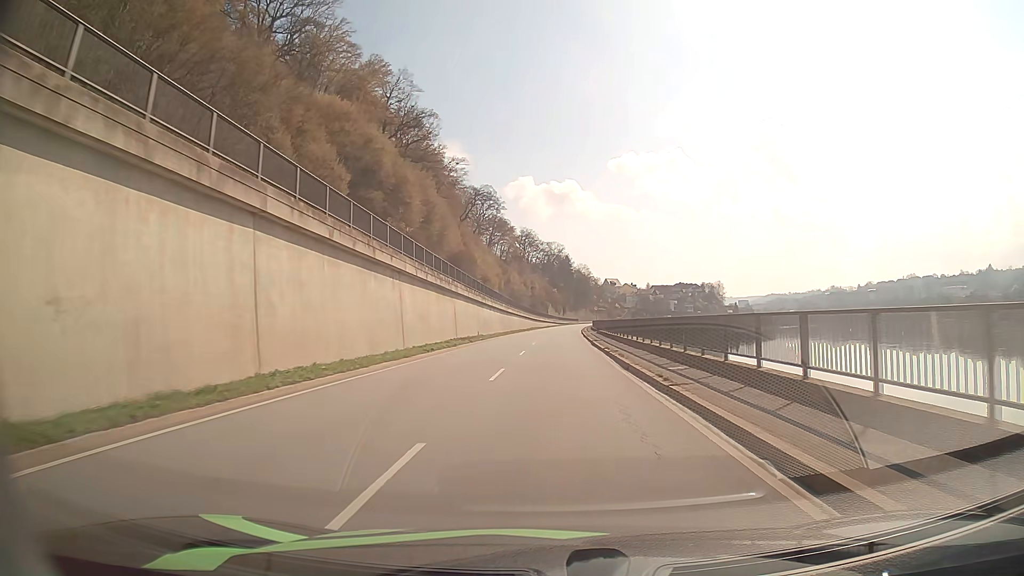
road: primary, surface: asphalt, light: Day
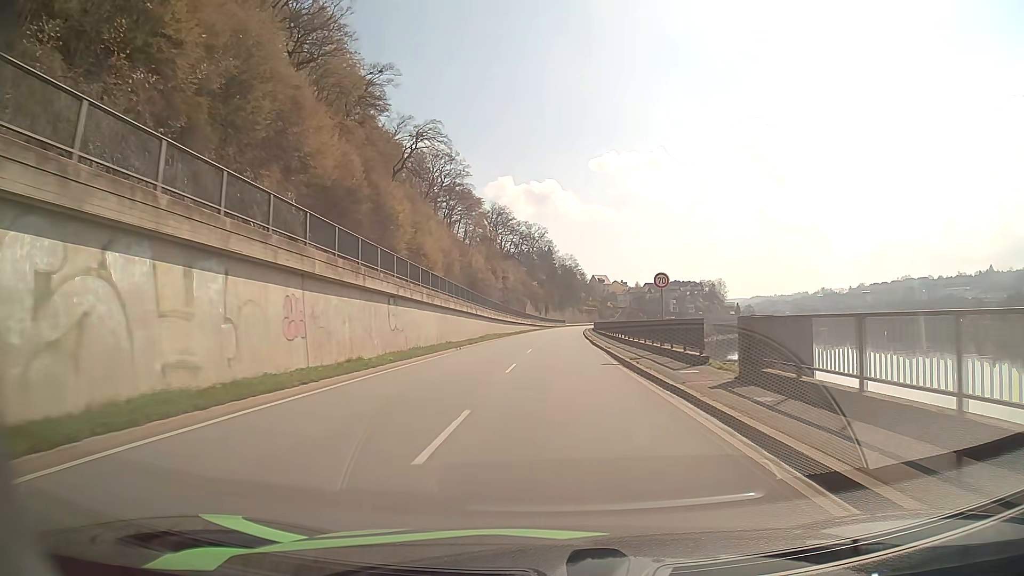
(+0.8, +57.4) m; +2°
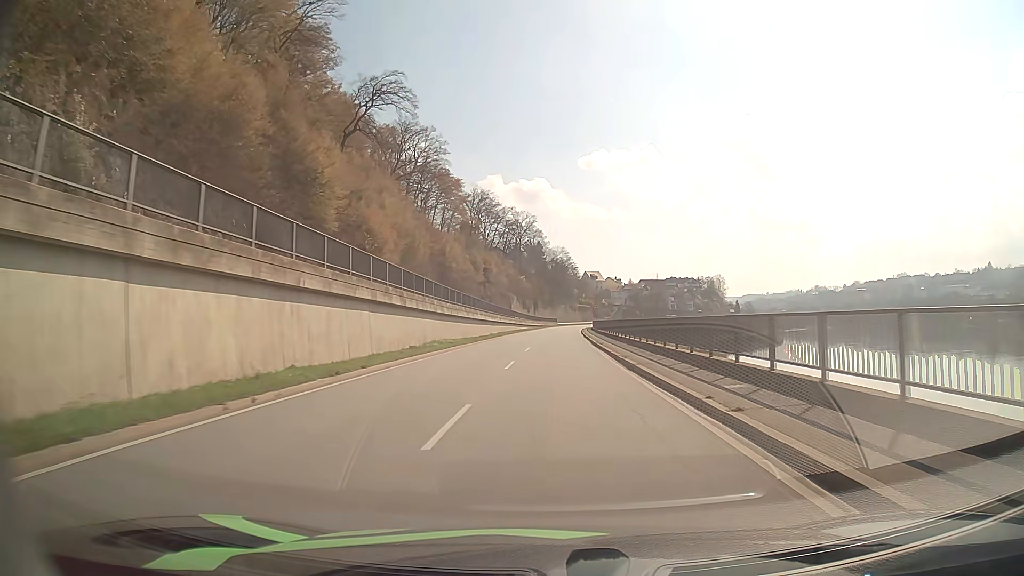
(+0.2, +23.4) m; +1°
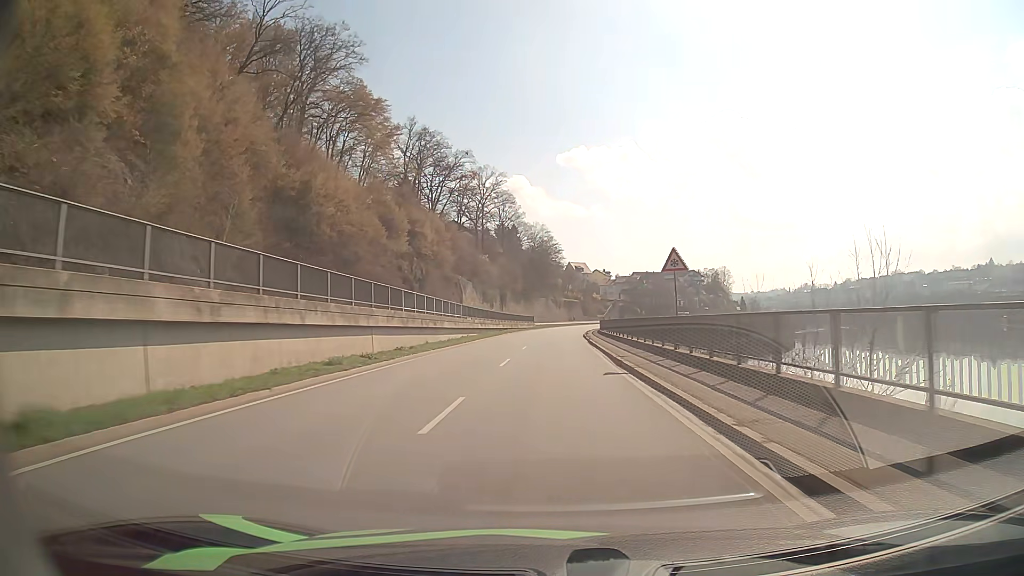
(+1.1, +59.2) m; +2°
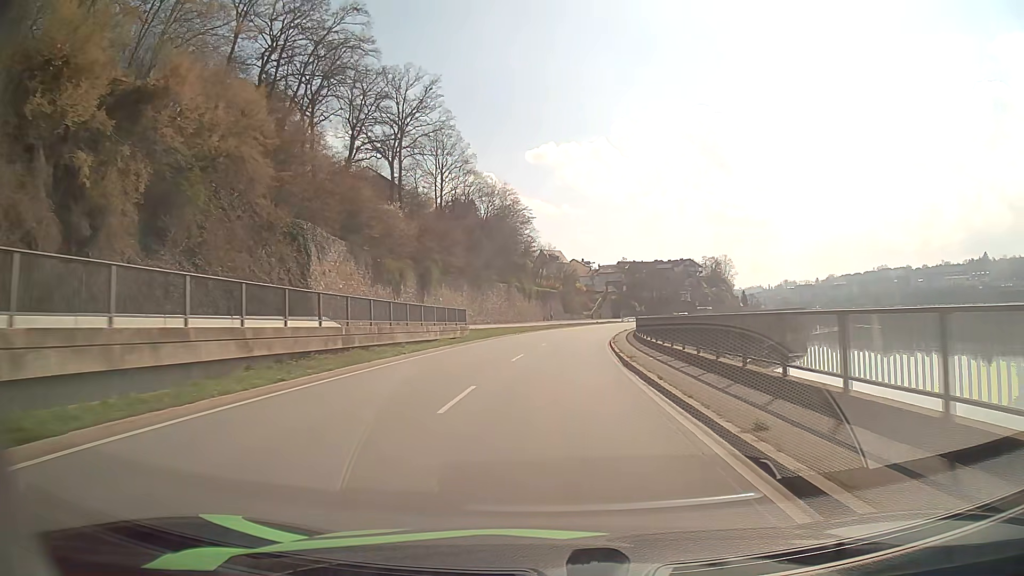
(+0.9, +58.5) m; +2°
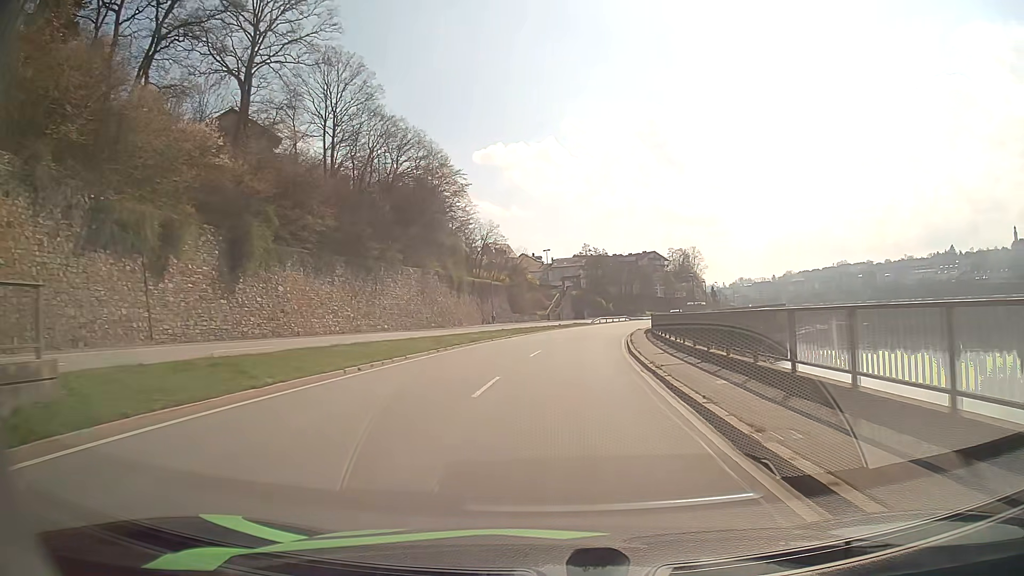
(+1.0, +34.0) m; +4°
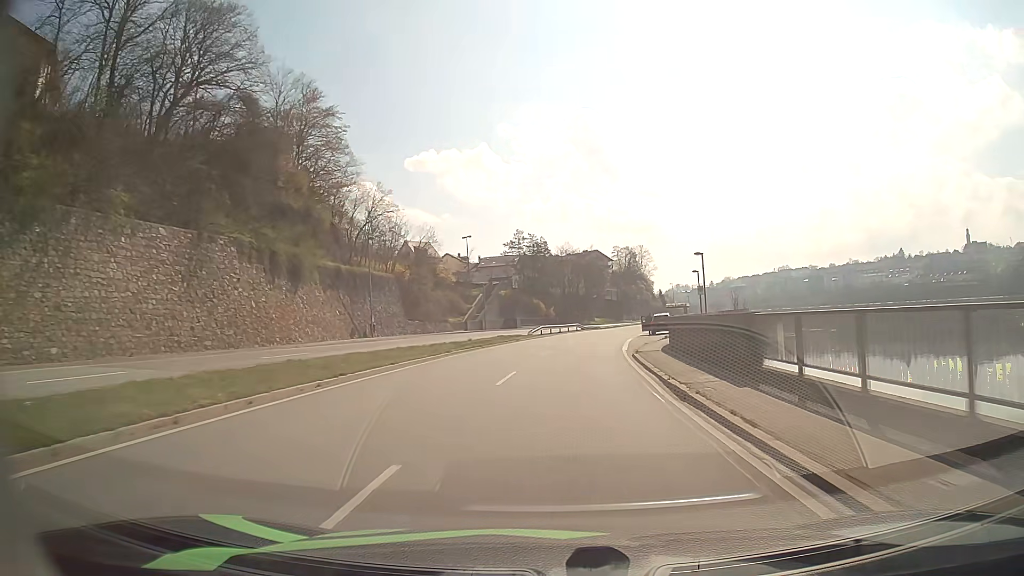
(+1.4, +32.9) m; +5°
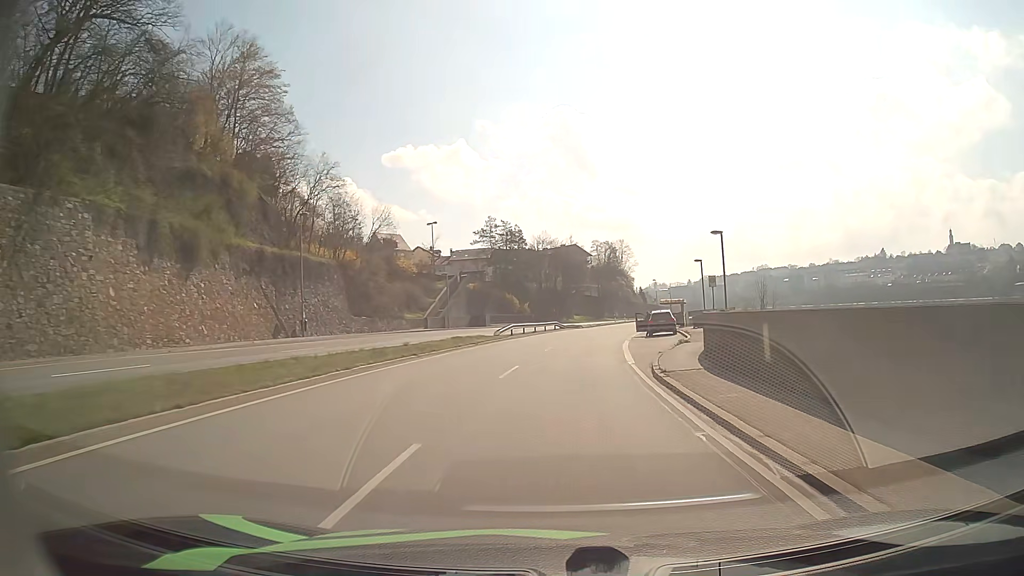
(+0.2, +10.9) m; +2°
(0, +10) (+1, +20) (+1, +30) (+3, +40) (+4, +50) (+6, +60) (+8, +69) (+11, +79) (+13, +89) (+16, +98) m
